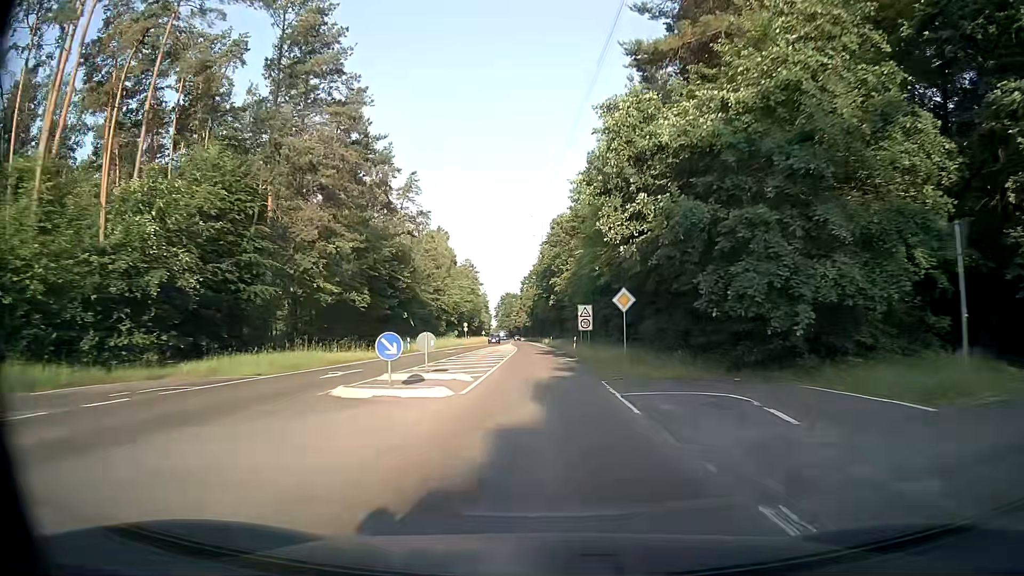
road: secondary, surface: asphalt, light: Day
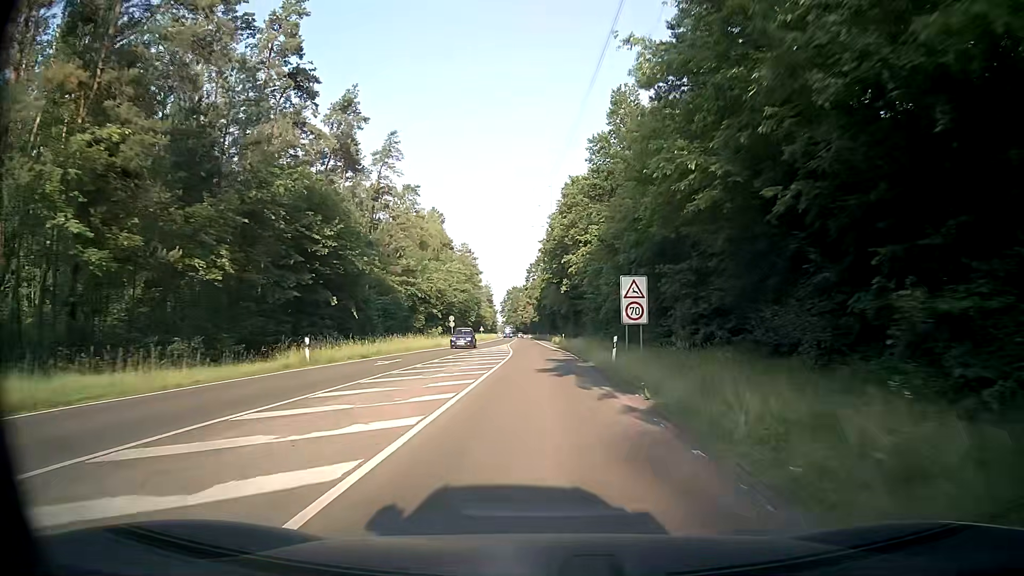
(-0.1, +22.9) m; -1°
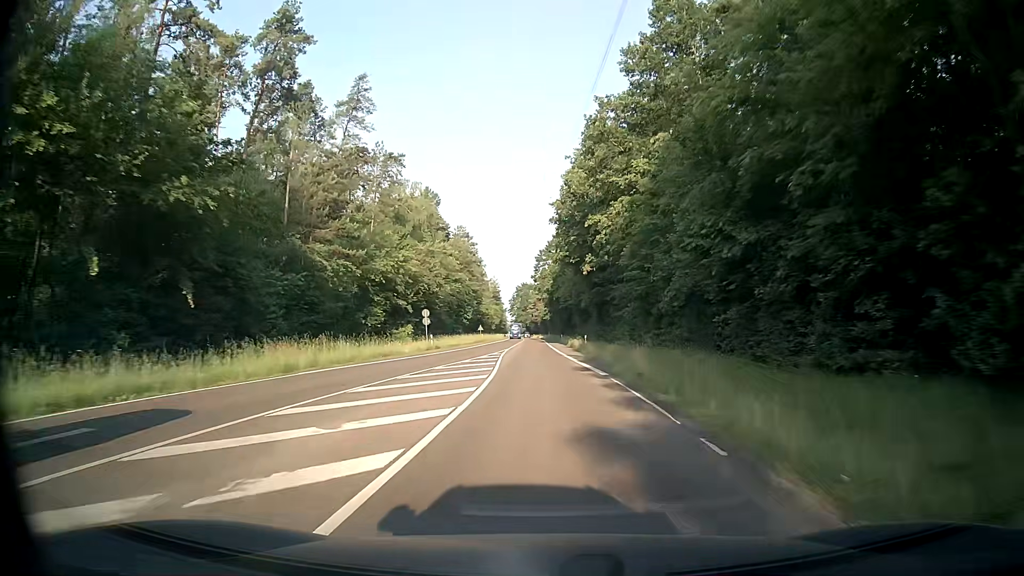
(-0.1, +22.7) m; -1°
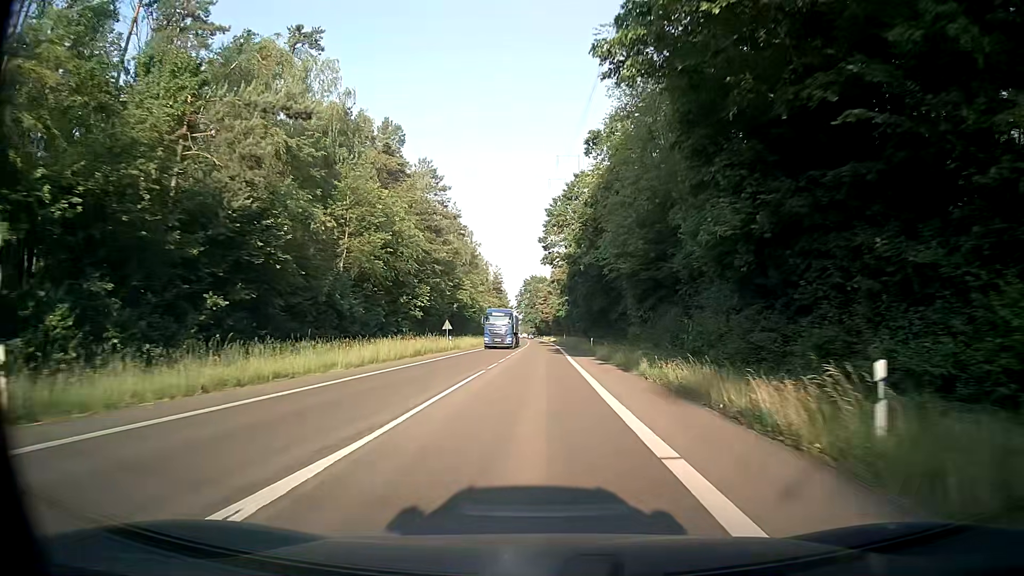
(-0.5, +45.1) m; -1°
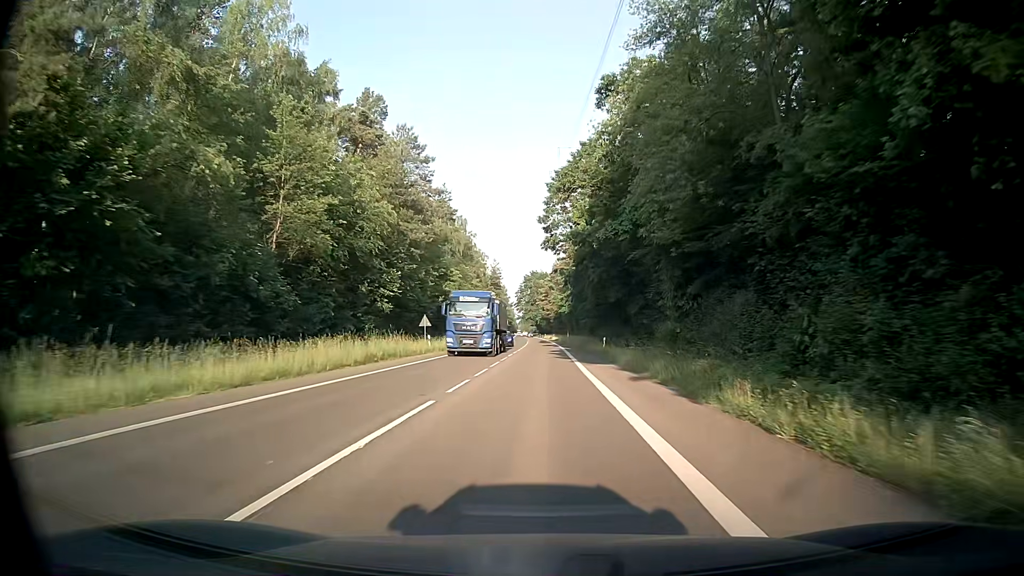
(0.0, +11.2) m; 0°
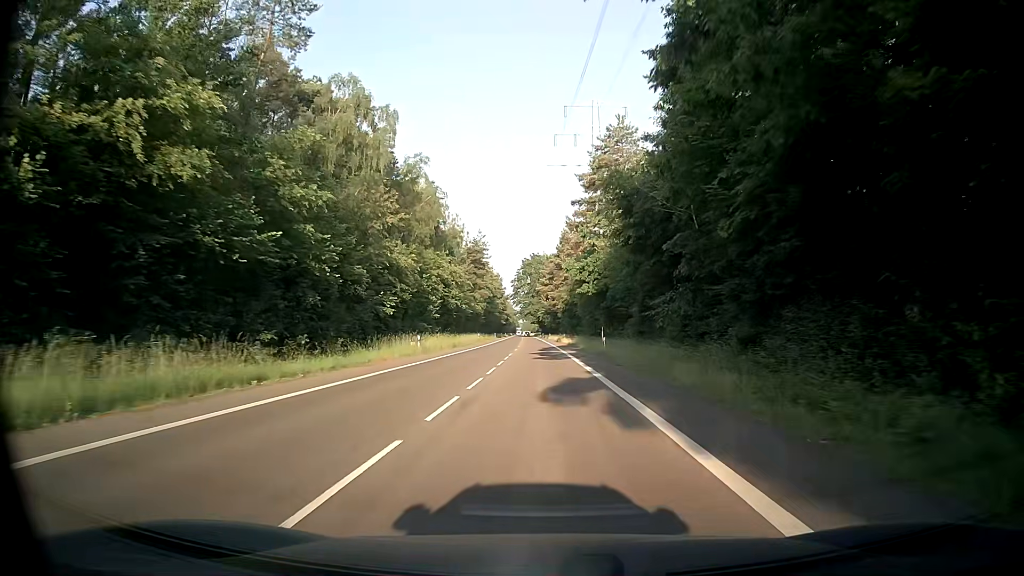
(0.0, +56.0) m; -1°
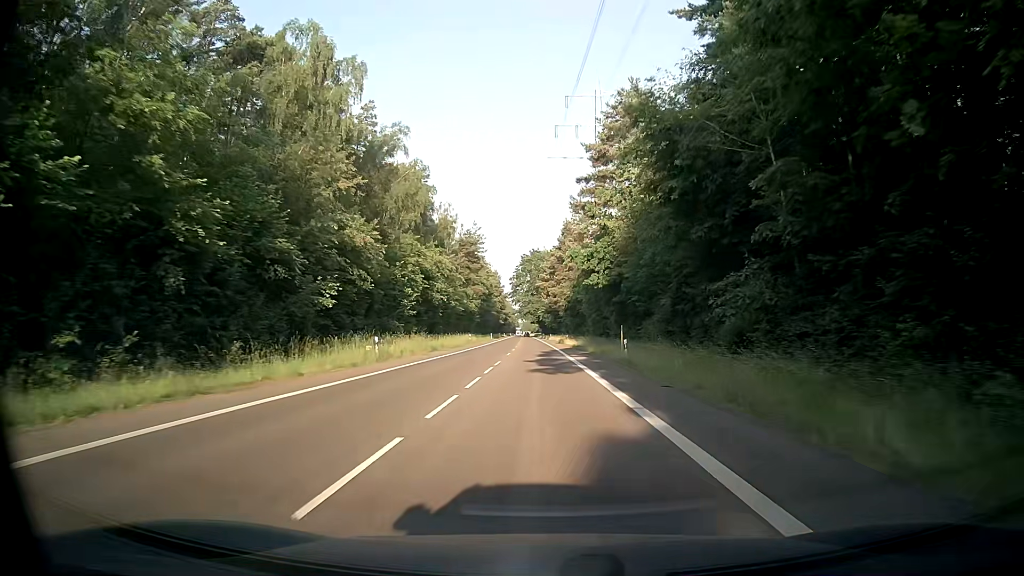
(0.0, +11.2) m; +1°
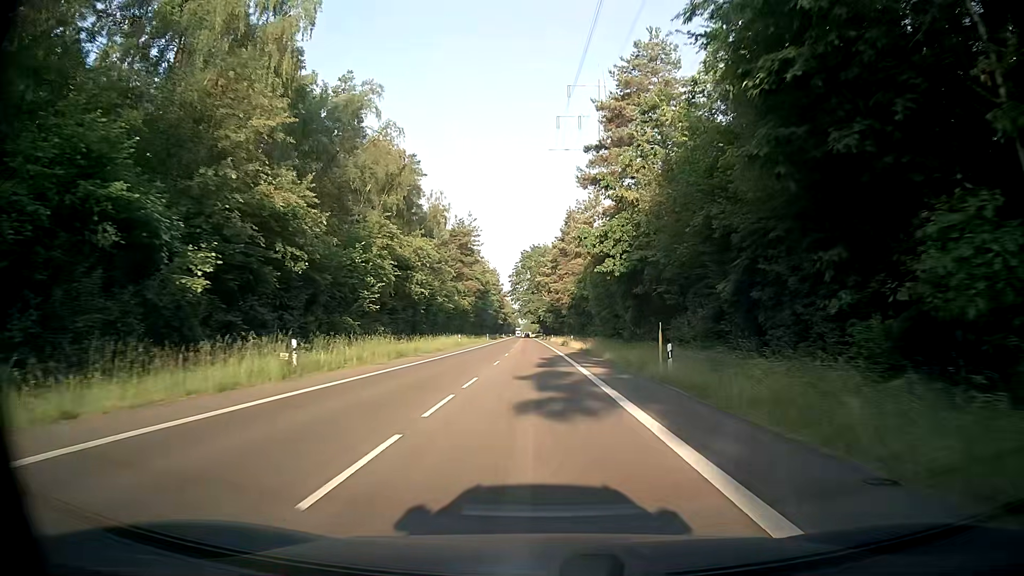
(-0.1, +11.1) m; 0°
(0, +10) (0, +20) (0, +30) (0, +40) (-1, +50) (-1, +60) (-1, +70) (-1, +80) (-2, +90) (-2, +100) m
